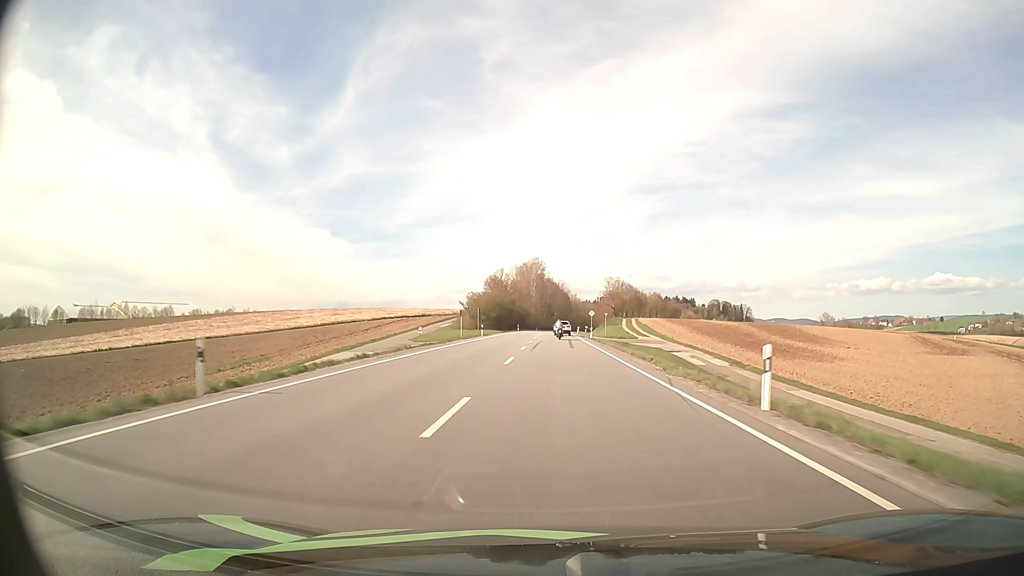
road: primary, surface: asphalt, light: Day
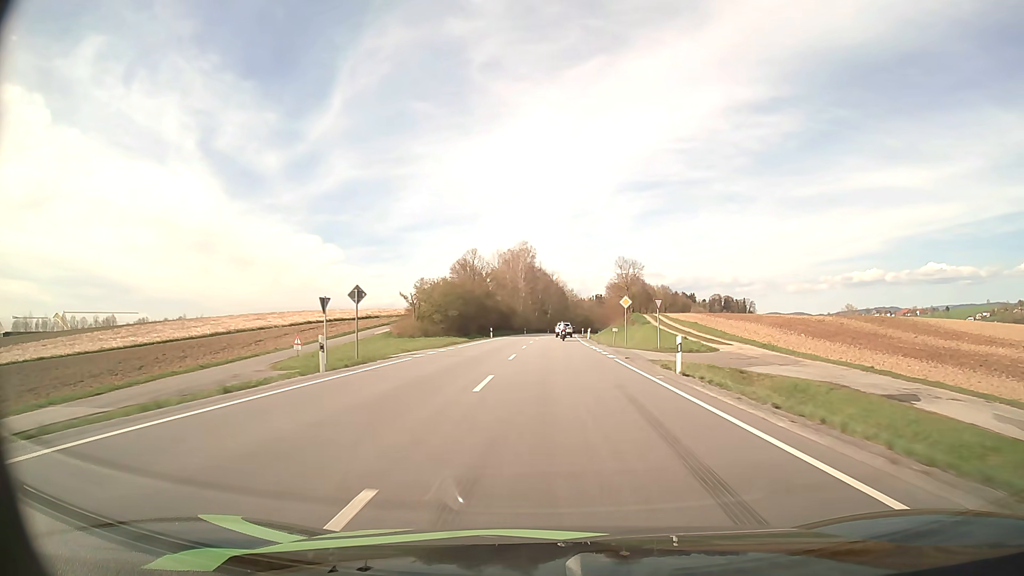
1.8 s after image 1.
(+0.1, +43.4) m; 0°
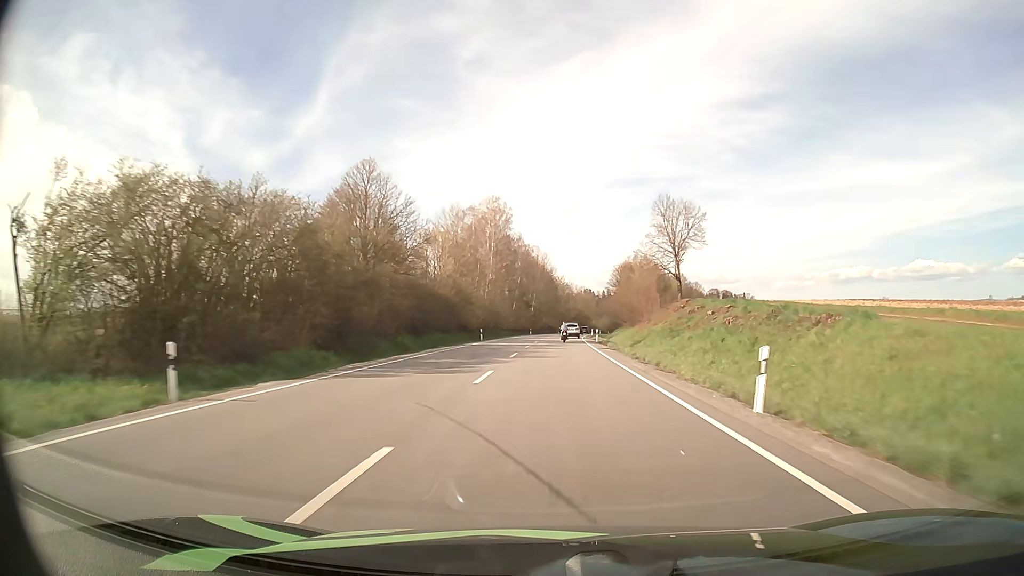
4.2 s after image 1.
(+0.6, +58.5) m; +1°
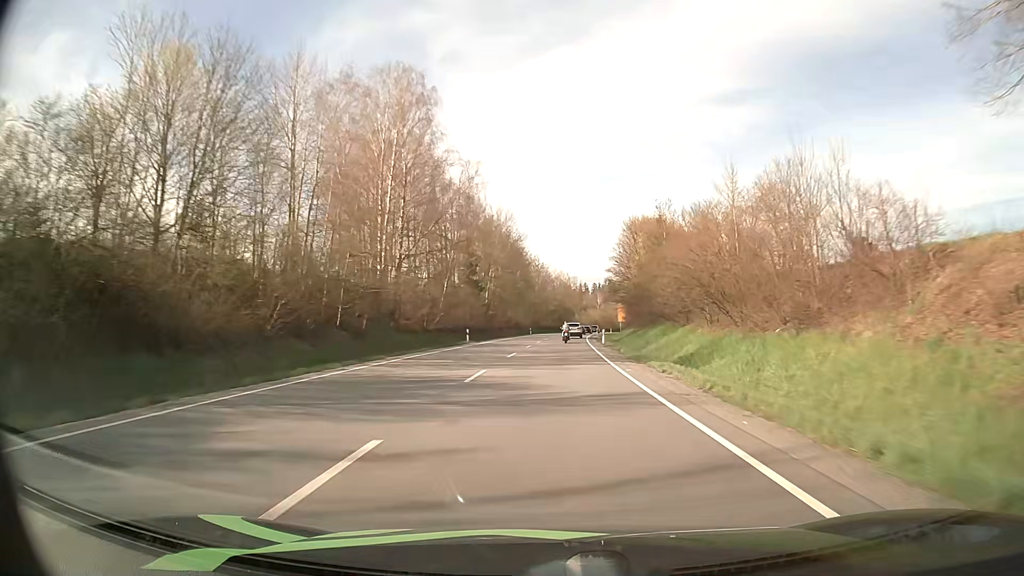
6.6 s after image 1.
(+1.1, +59.8) m; +2°
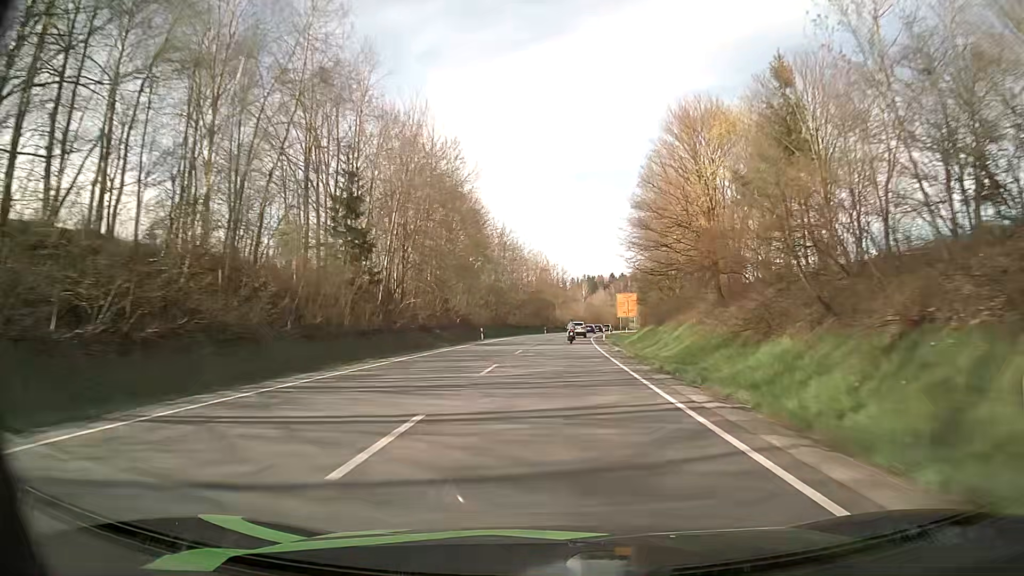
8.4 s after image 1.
(+0.8, +46.0) m; +2°
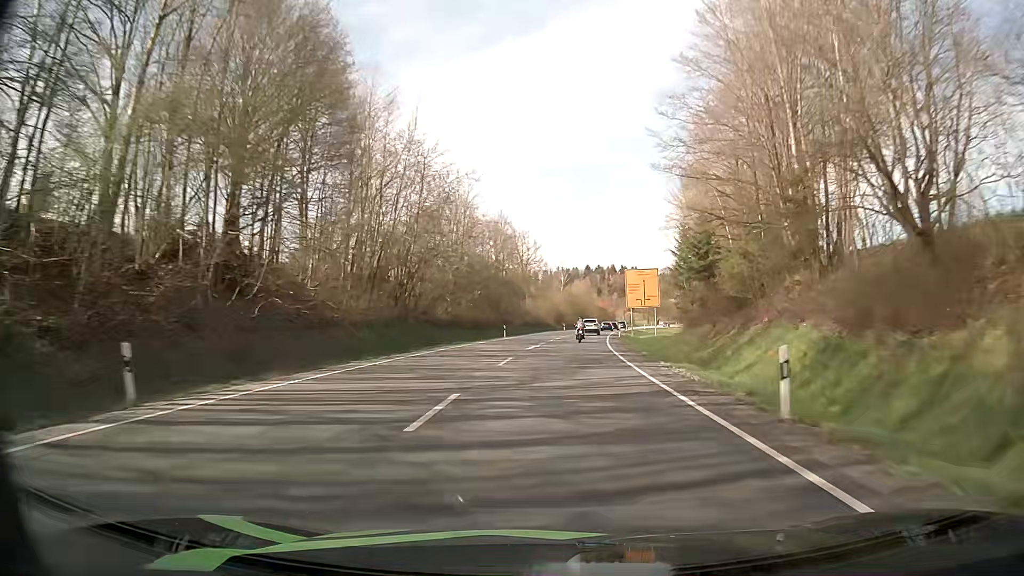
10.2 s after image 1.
(+0.9, +45.6) m; +2°
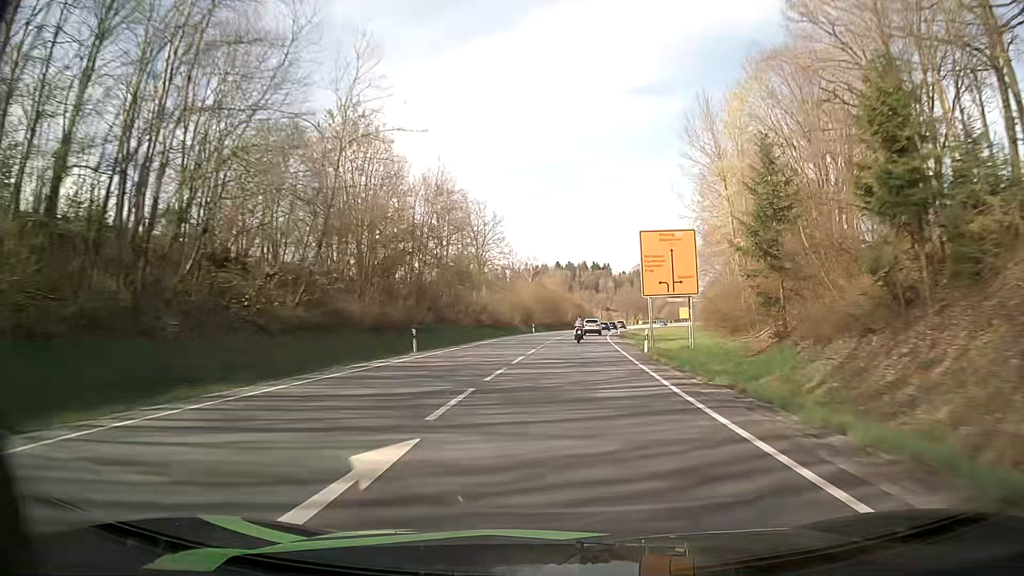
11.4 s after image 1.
(+0.6, +29.3) m; +2°
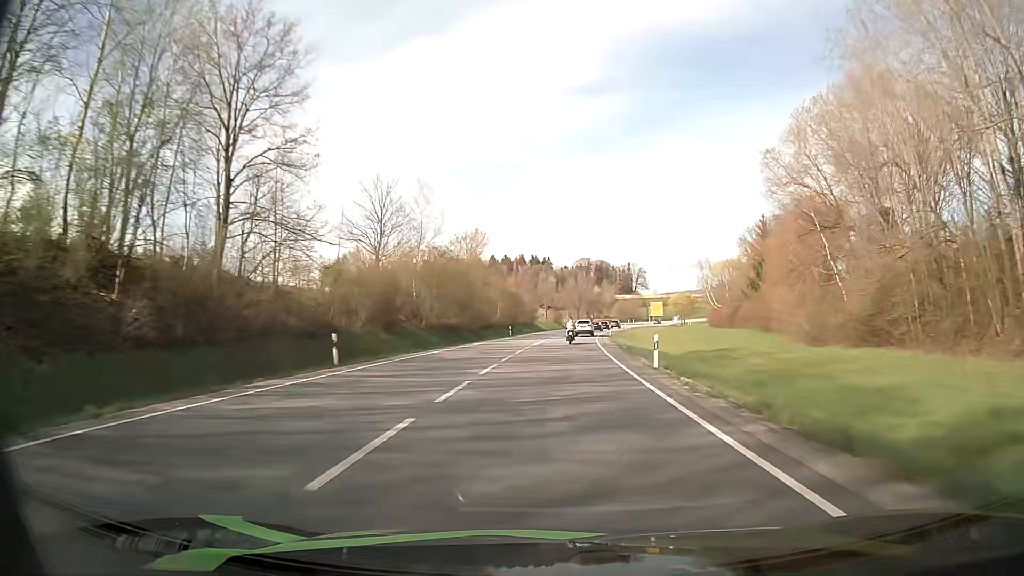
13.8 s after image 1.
(+3.1, +57.7) m; +6°
(0, +10) (0, +20) (0, +30) (+1, +40) (+1, +50) (+2, +60) (+3, +70) (+4, +80) (+5, +90) (+7, +100) m
